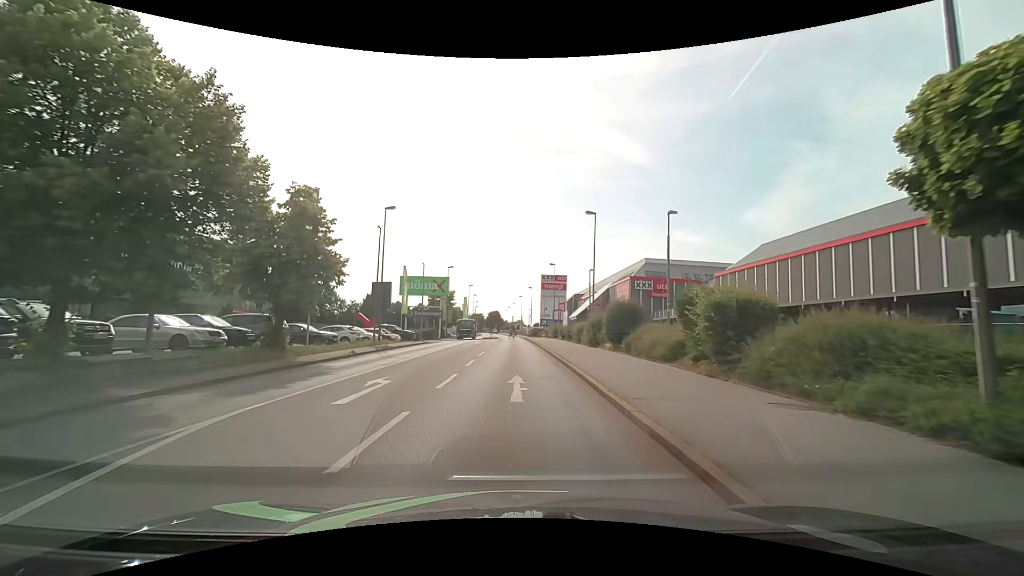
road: tertiary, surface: asphalt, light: Day
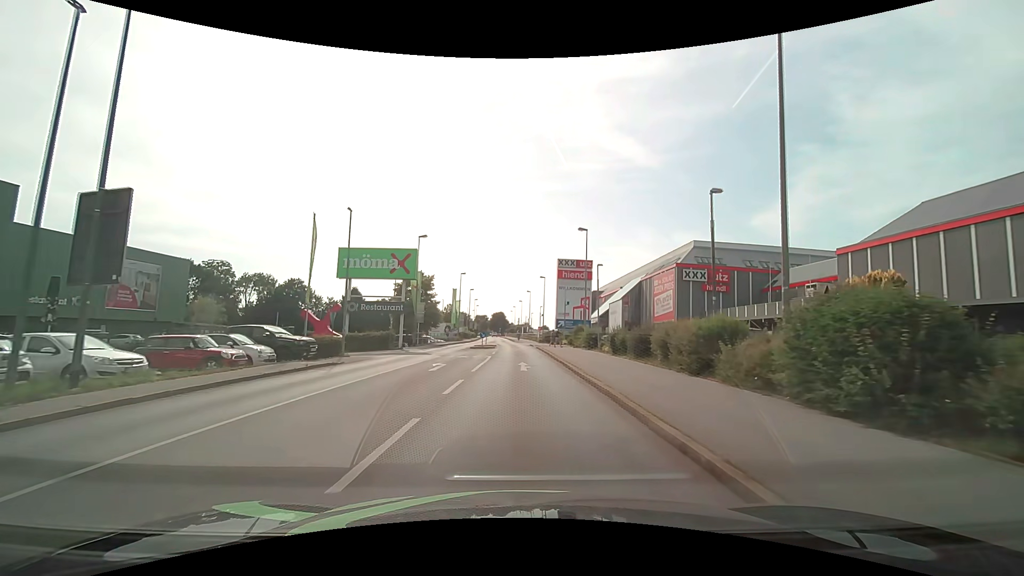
(-0.3, +25.4) m; -1°
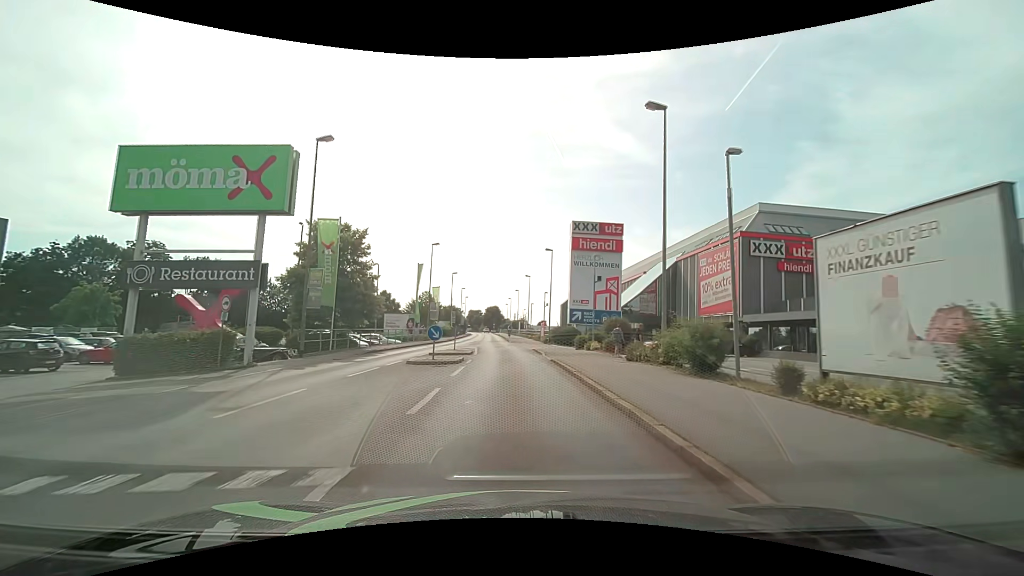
(0.0, +23.1) m; +1°
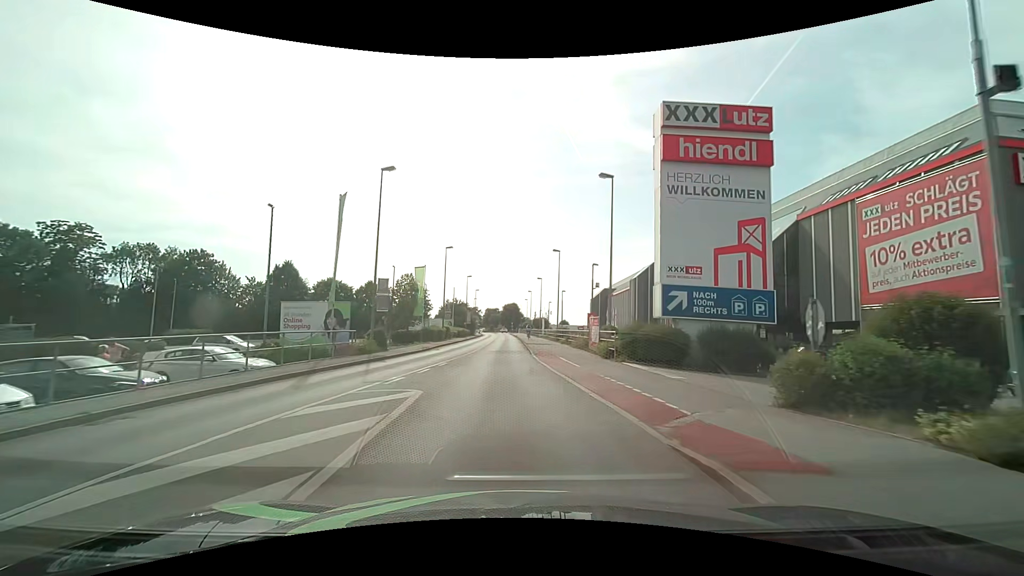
(-0.6, +25.8) m; -2°
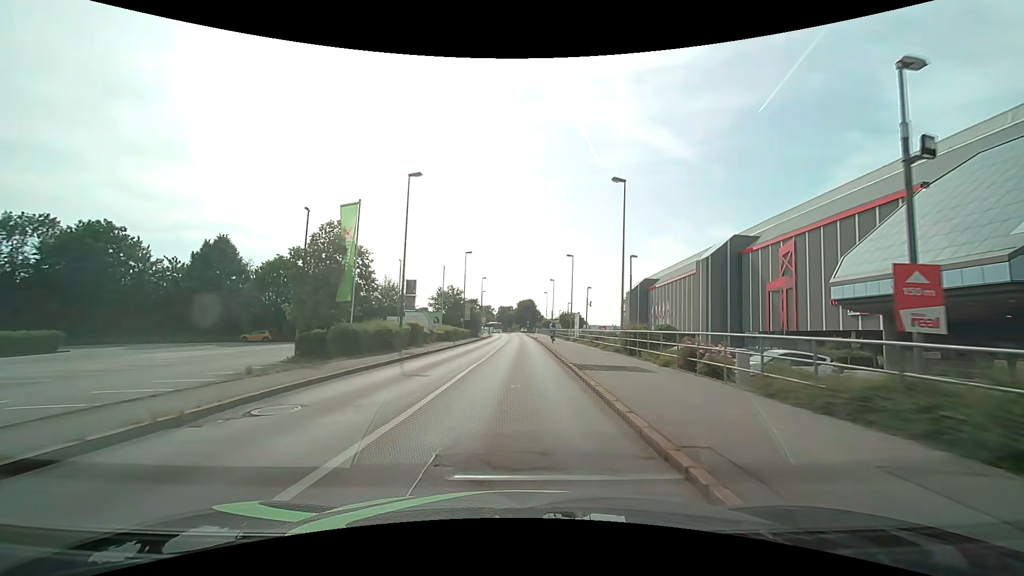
(-0.7, +26.0) m; -2°
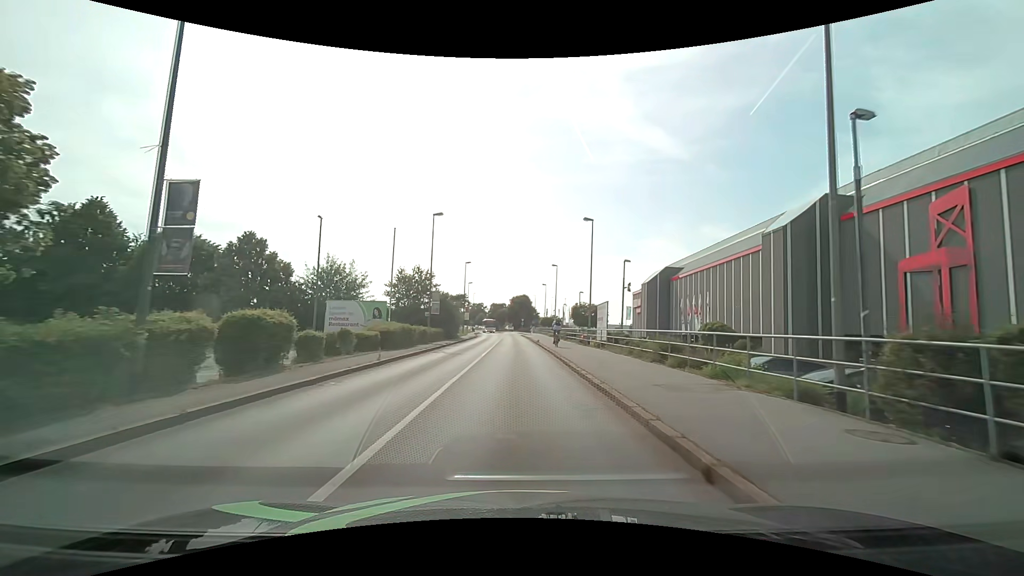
(+0.1, +19.1) m; +1°
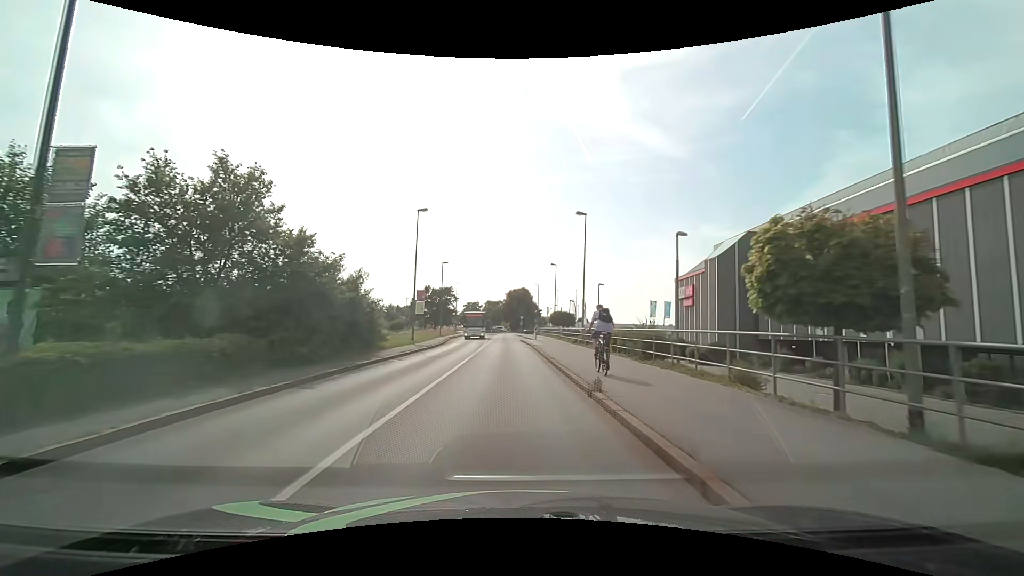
(0.0, +31.9) m; 0°
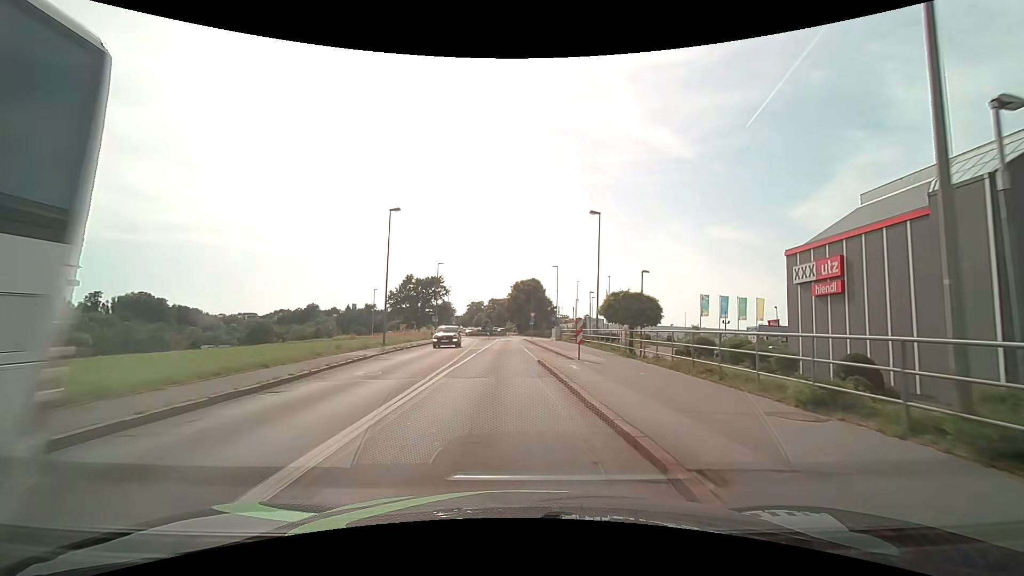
(-0.2, +31.1) m; -1°
(0, +10) (0, +20) (0, +30) (-1, +40) (-1, +50) (-1, +60) (-1, +70) (+1, +80) (+3, +89) (0, +99) m
